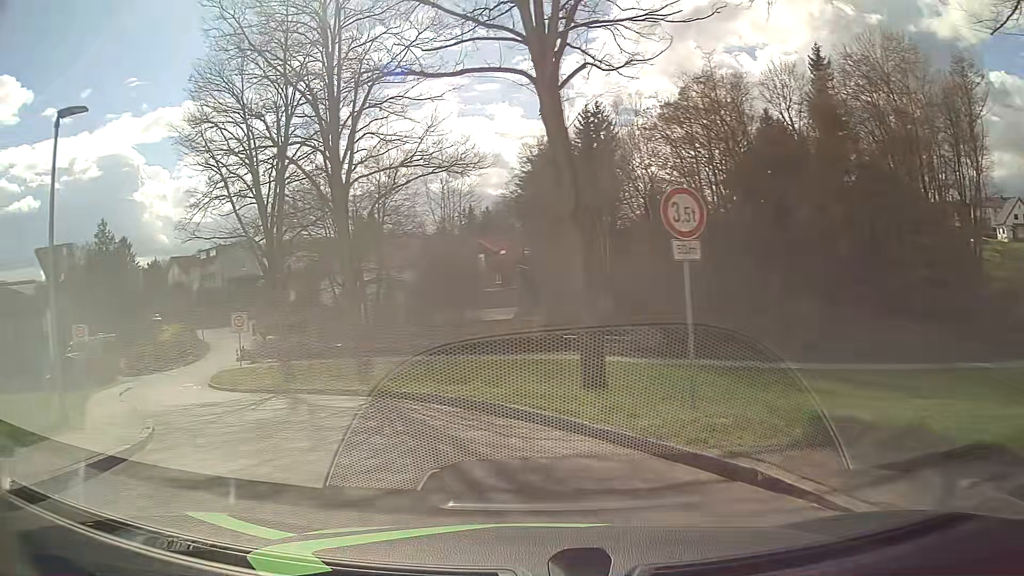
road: residential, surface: asphalt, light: Day
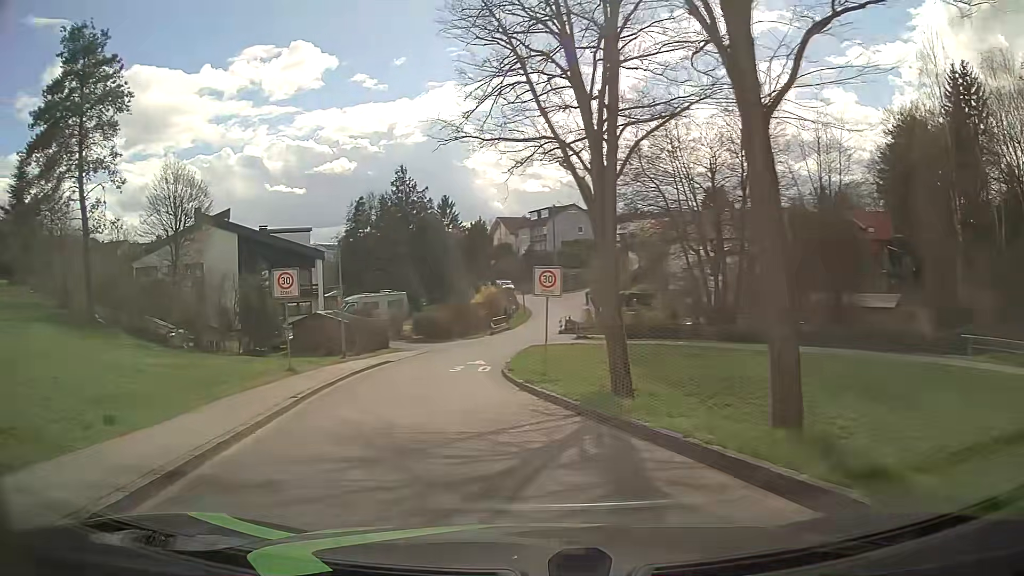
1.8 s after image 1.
(-3.1, +10.7) m; -31°
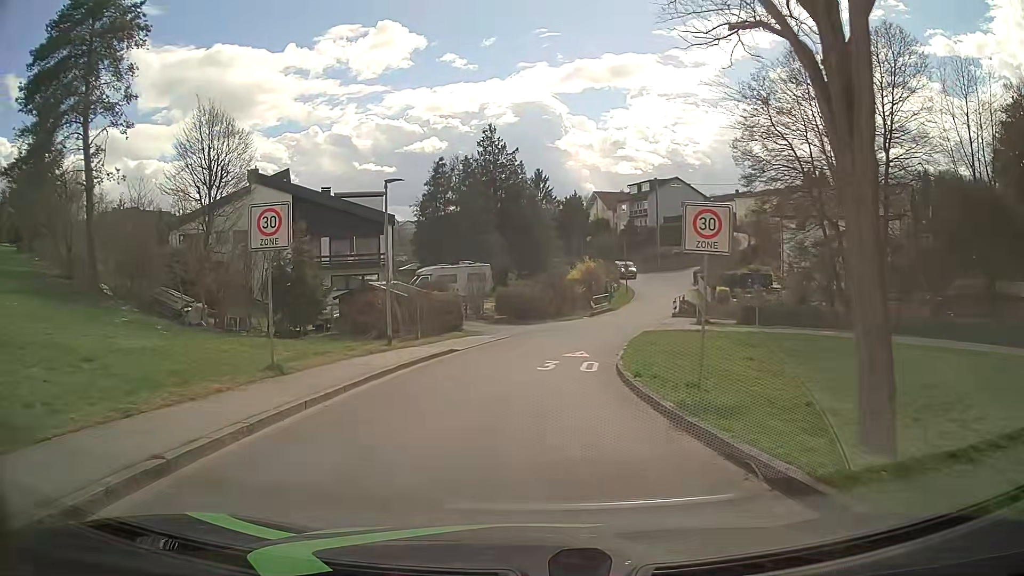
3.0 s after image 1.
(-0.7, +8.5) m; -7°
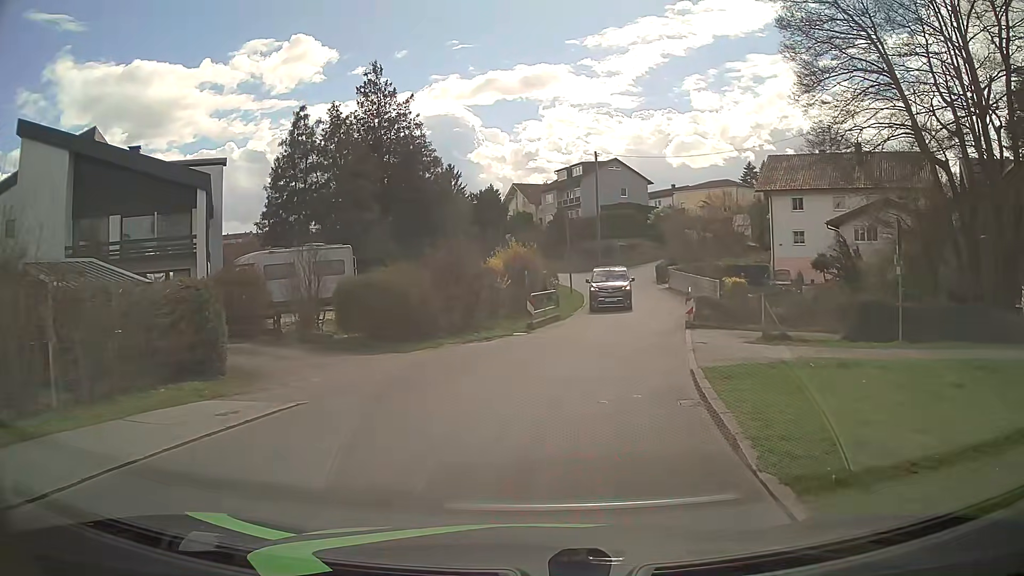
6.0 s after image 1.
(+0.5, +19.1) m; +7°
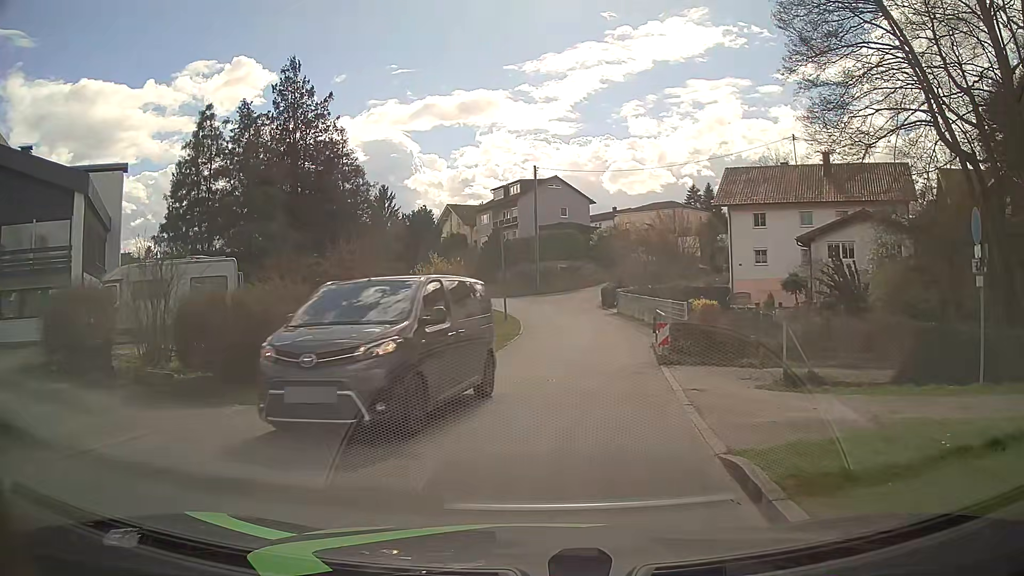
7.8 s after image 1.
(+0.2, +5.4) m; +6°
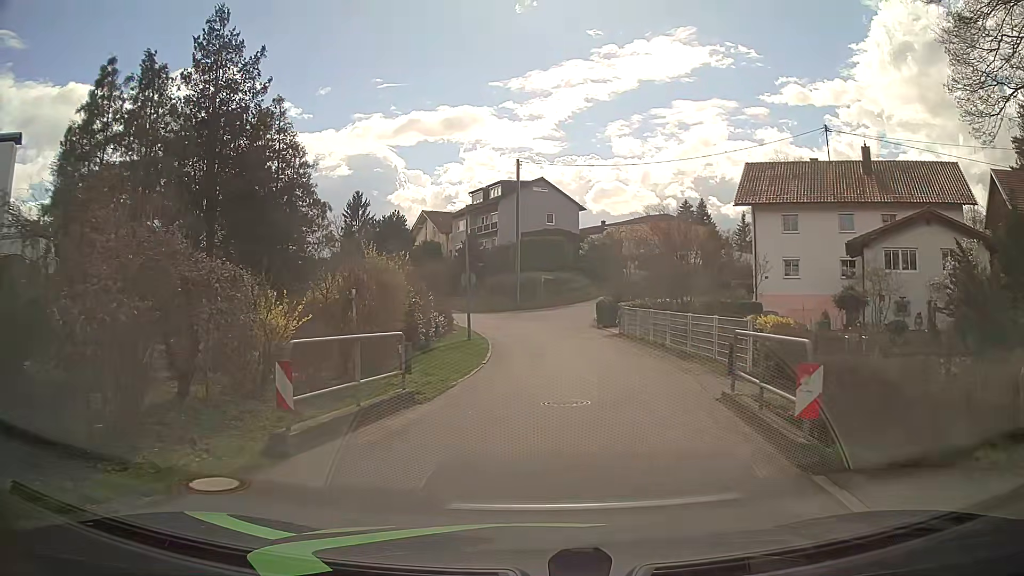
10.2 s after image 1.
(+0.2, +9.9) m; +1°
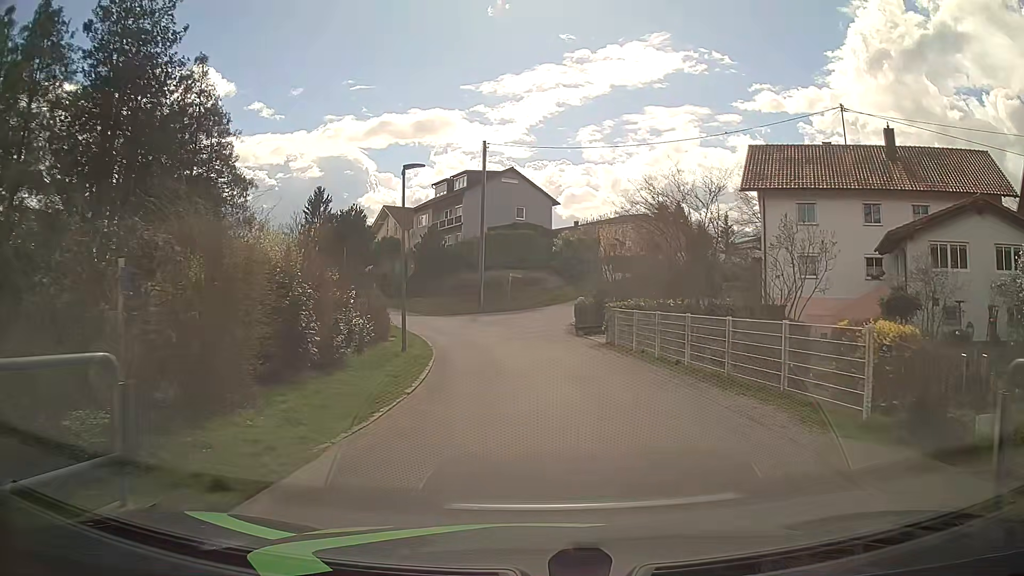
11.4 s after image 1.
(+0.2, +7.0) m; +2°
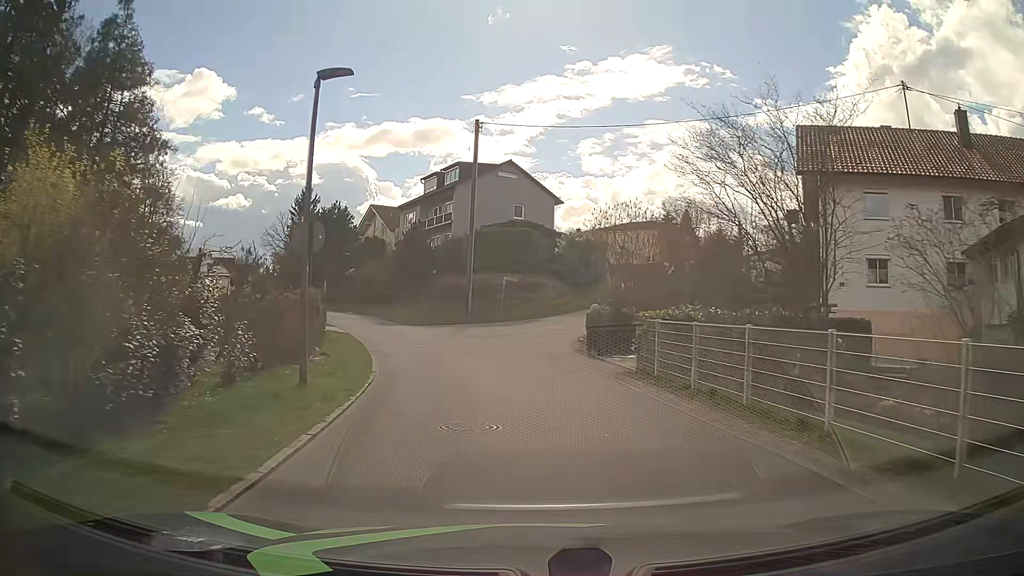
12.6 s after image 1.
(0.0, +7.8) m; 0°
